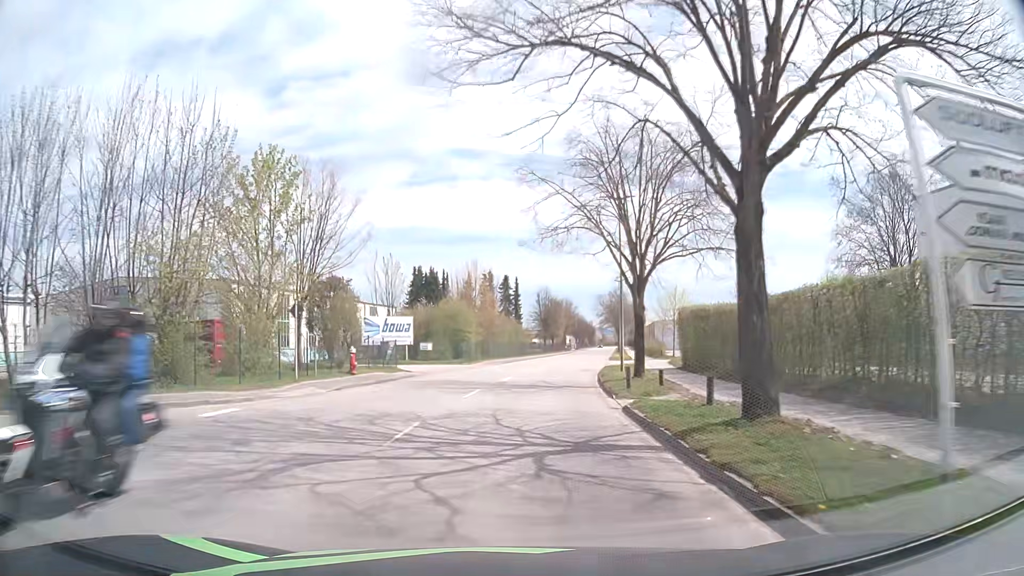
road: tertiary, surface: asphalt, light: Day
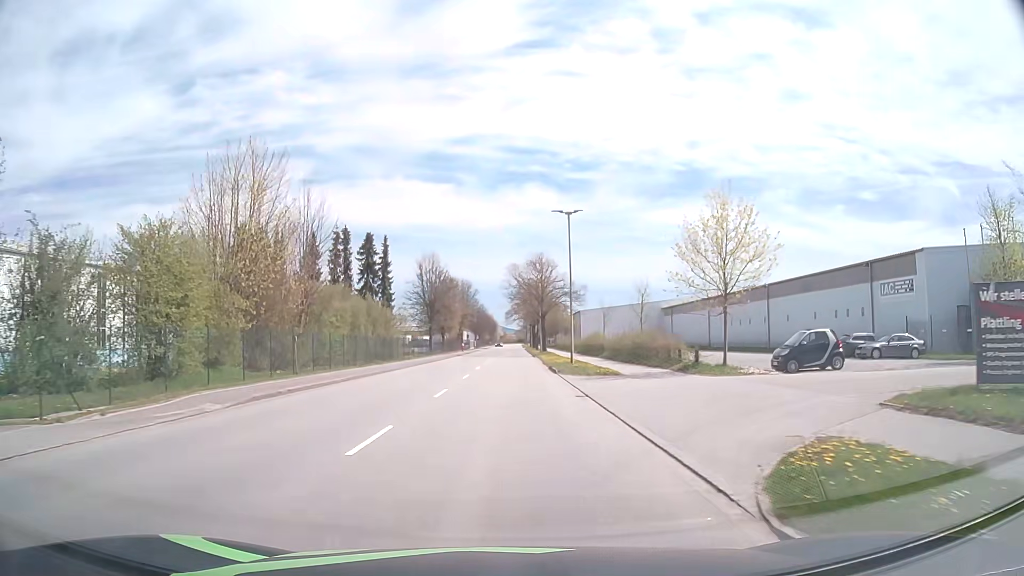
(+3.0, +36.4) m; +9°
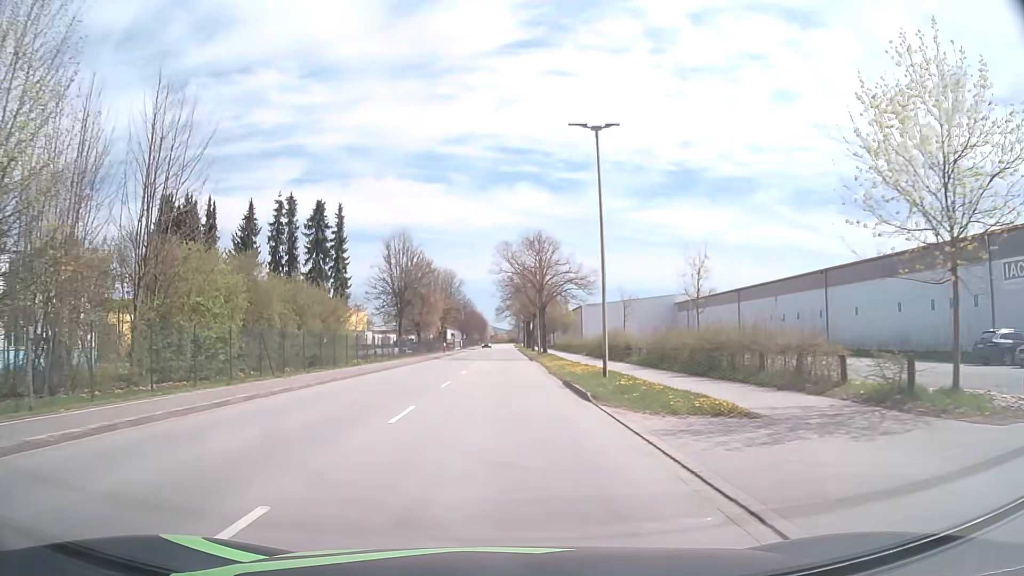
(+0.1, +14.8) m; +1°
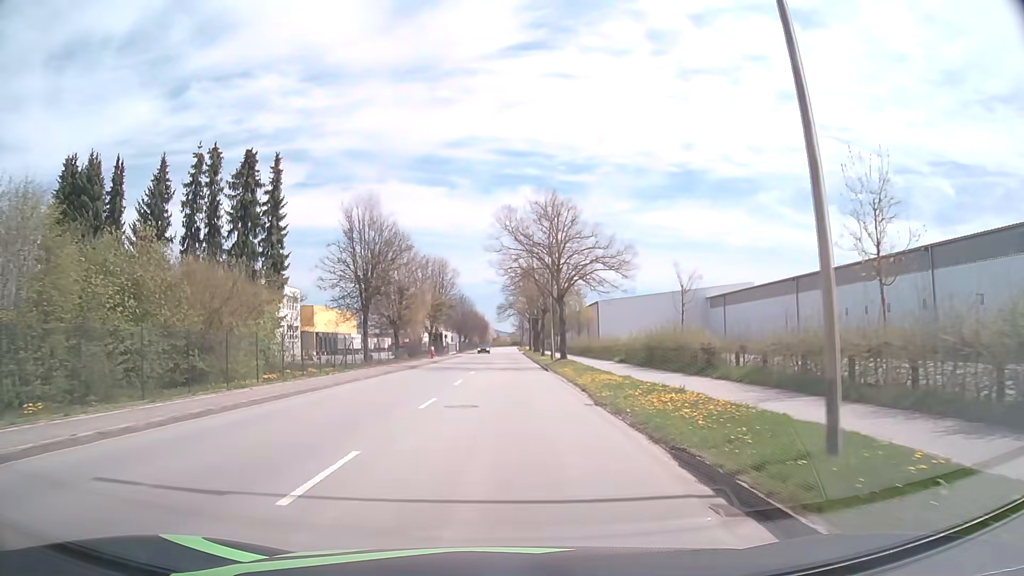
(0.0, +14.9) m; 0°
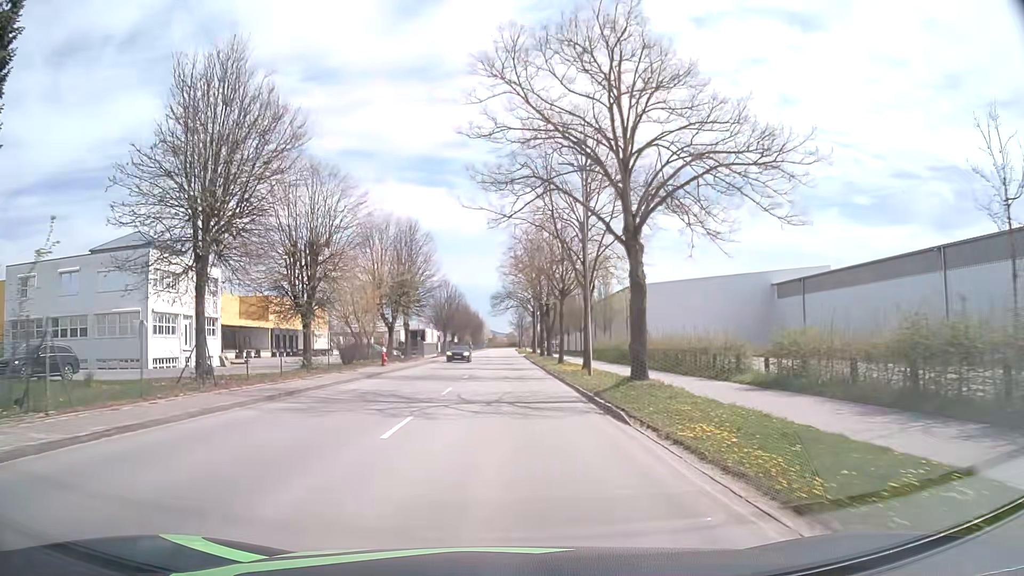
(-0.1, +22.8) m; 0°
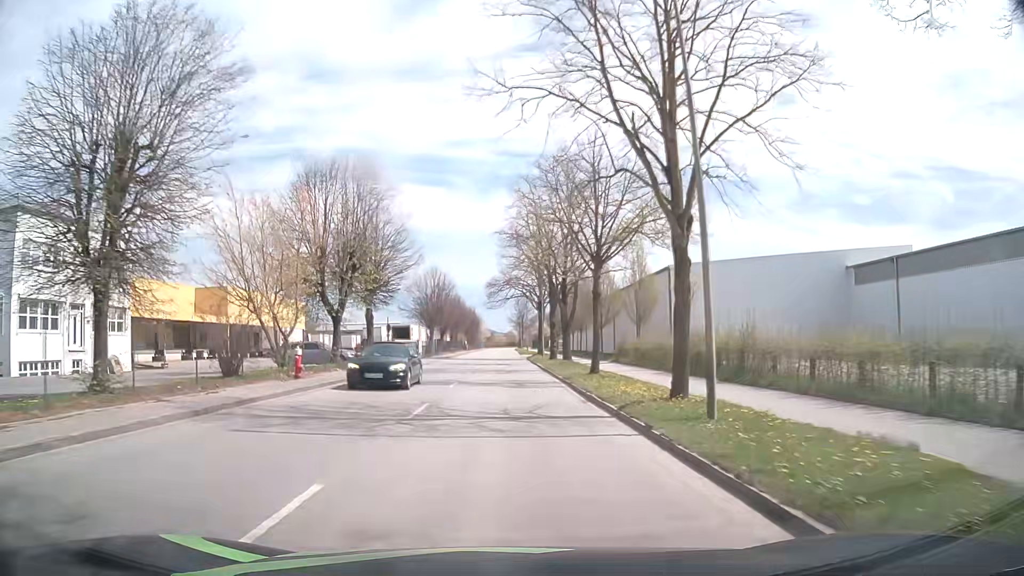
(0.0, +15.4) m; 0°
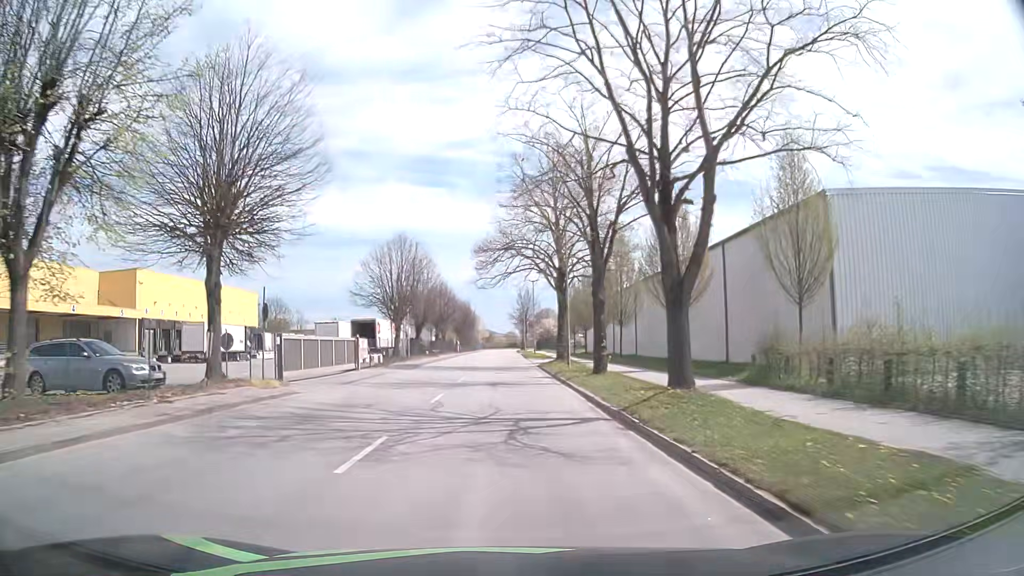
(0.0, +23.4) m; 0°
(0, +10) (0, +20) (0, +30) (0, +40) (0, +50) (0, +60) (0, +70) (0, +80) (0, +90) (0, +100) m
